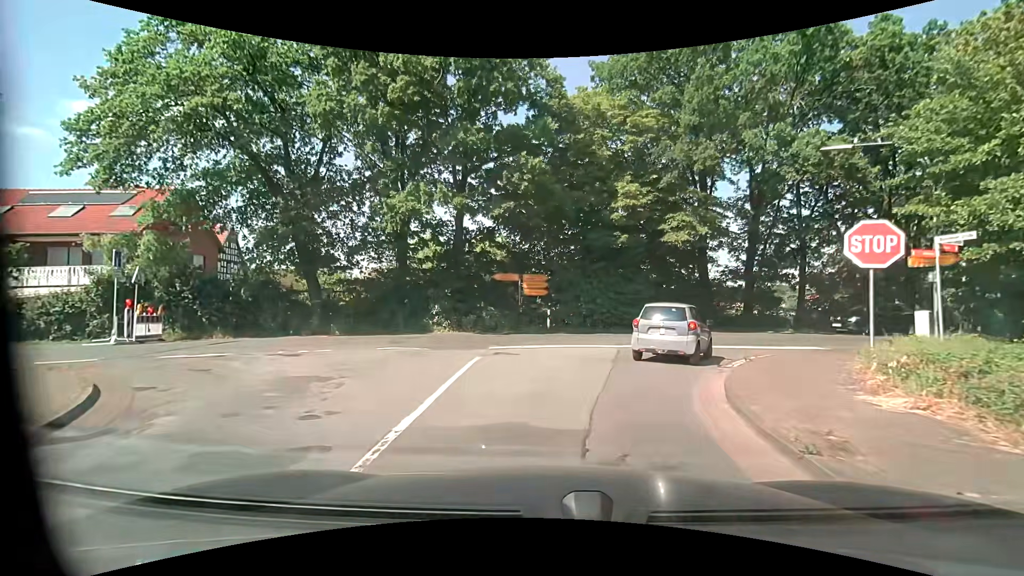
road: secondary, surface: asphalt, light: Day
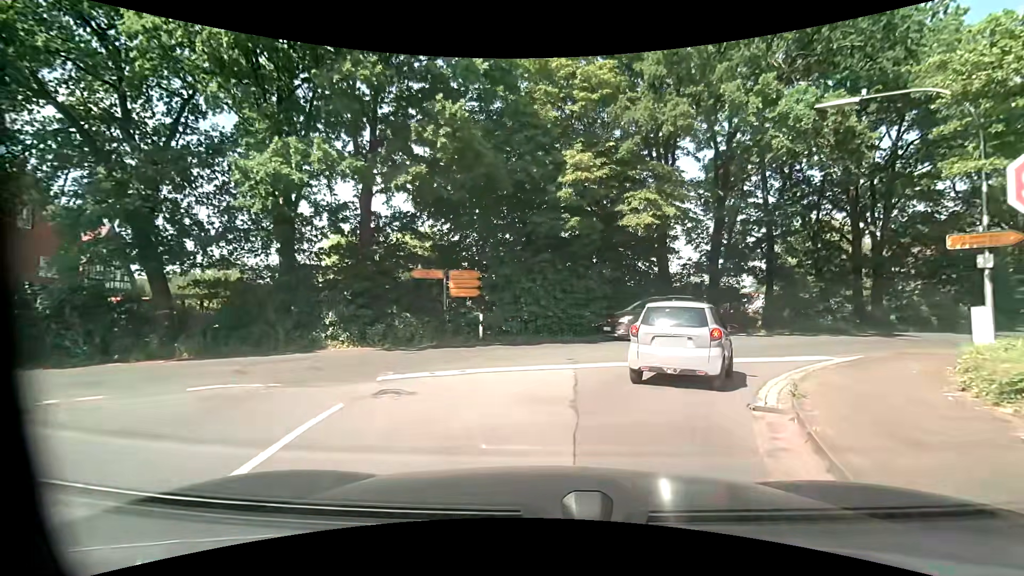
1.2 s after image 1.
(+0.3, +5.3) m; +6°
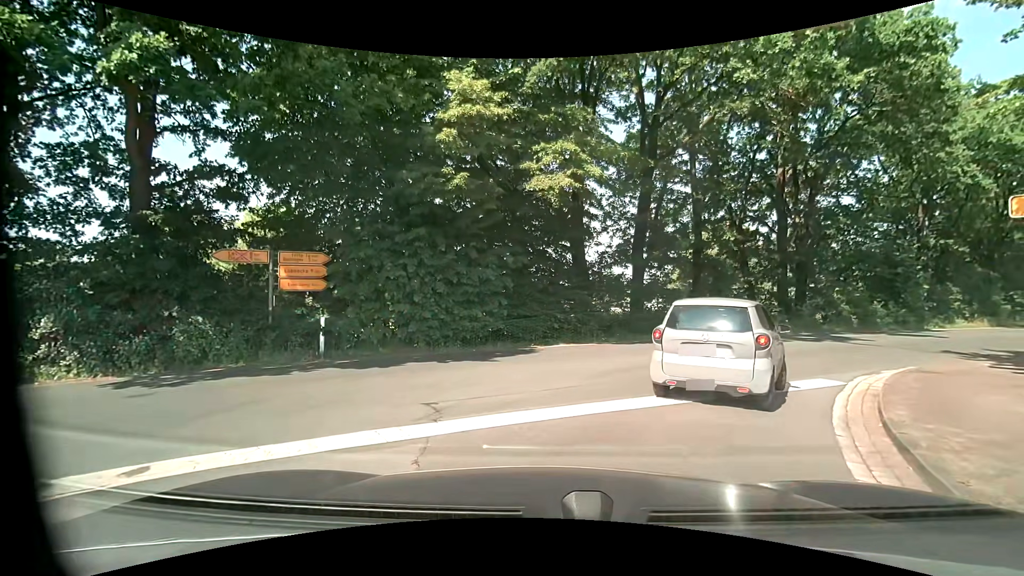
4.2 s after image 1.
(+0.6, +5.5) m; +10°
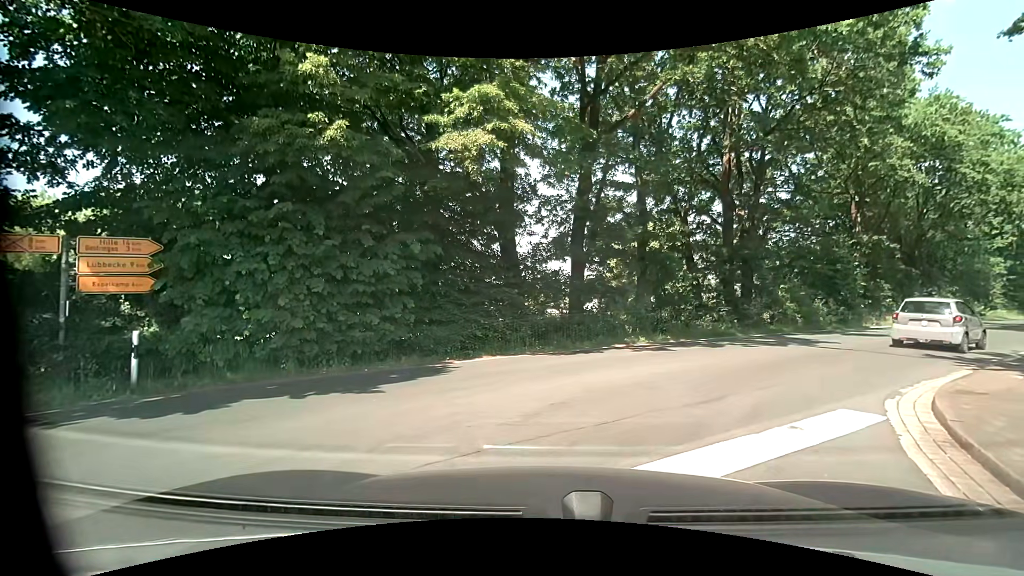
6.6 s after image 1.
(+0.3, +3.3) m; +7°
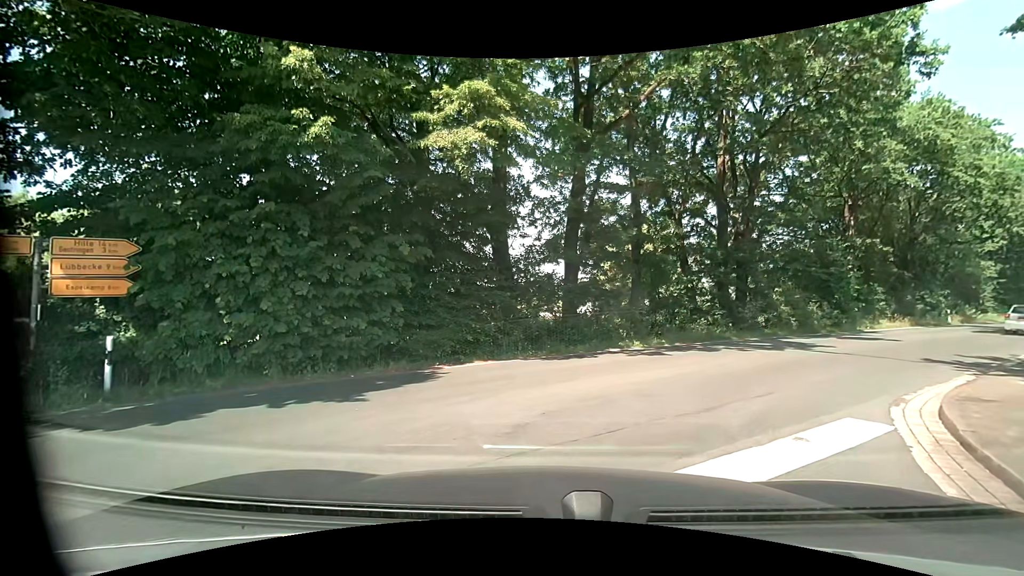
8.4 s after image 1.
(0.0, +0.4) m; 0°
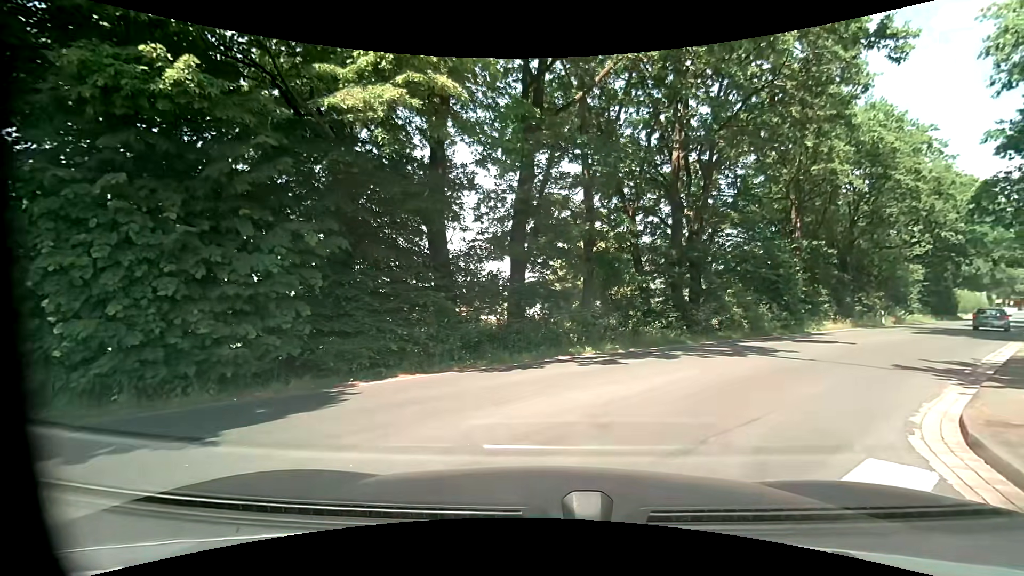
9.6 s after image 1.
(+0.2, +2.1) m; +7°
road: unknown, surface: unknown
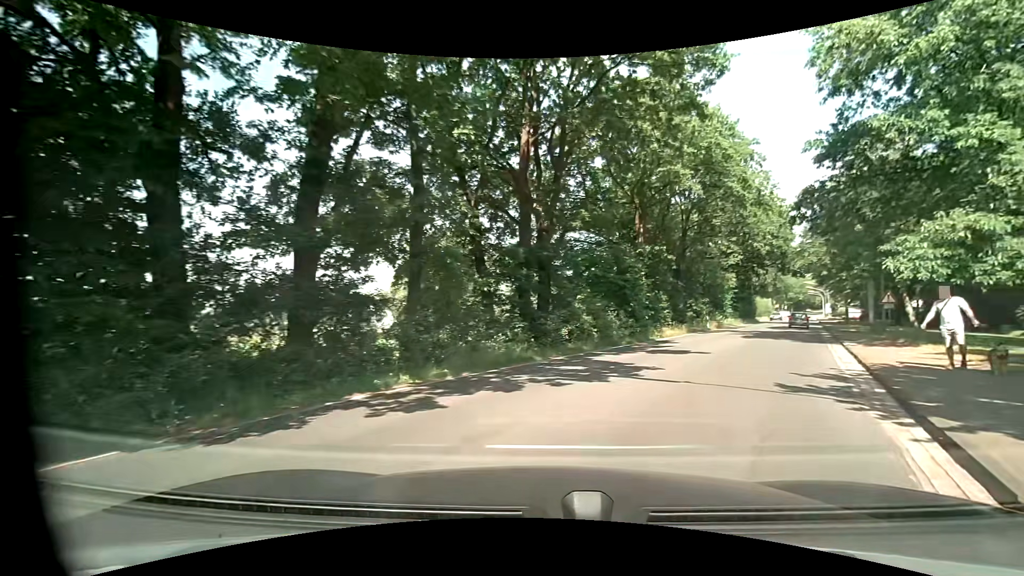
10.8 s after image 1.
(+0.7, +4.5) m; +17°
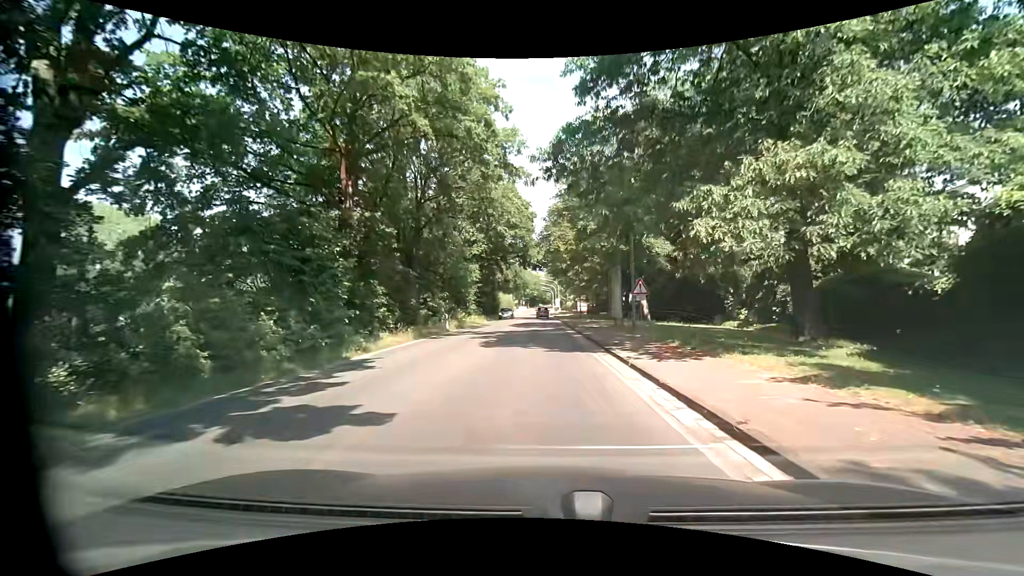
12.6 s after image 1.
(+3.1, +10.6) m; +26°
(0, +10) (0, +20) (0, +30) (0, +40) (0, +50) (0, +60) (0, +70) (0, +80) (0, +90) (0, +100) m
